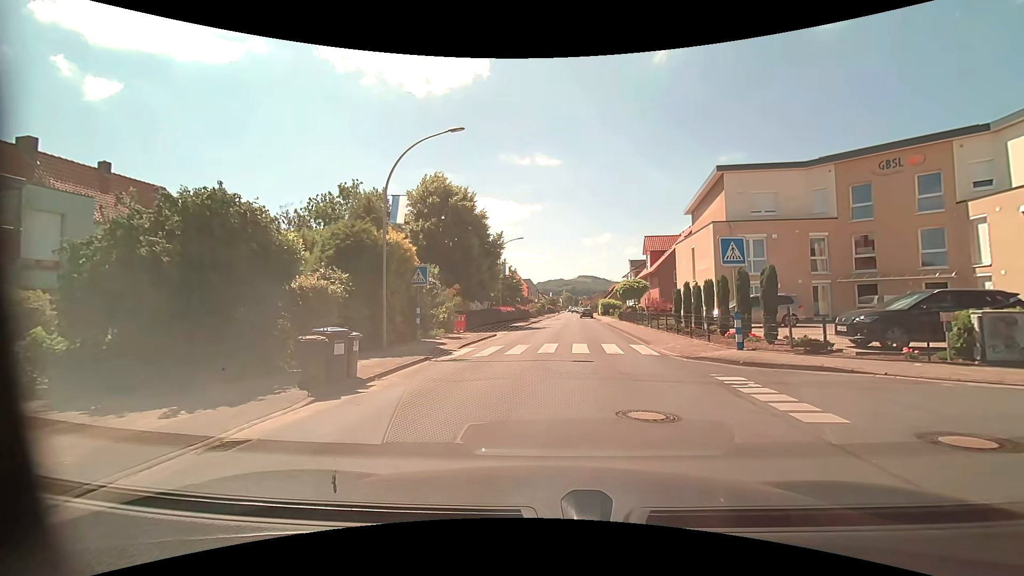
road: residential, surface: asphalt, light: Day
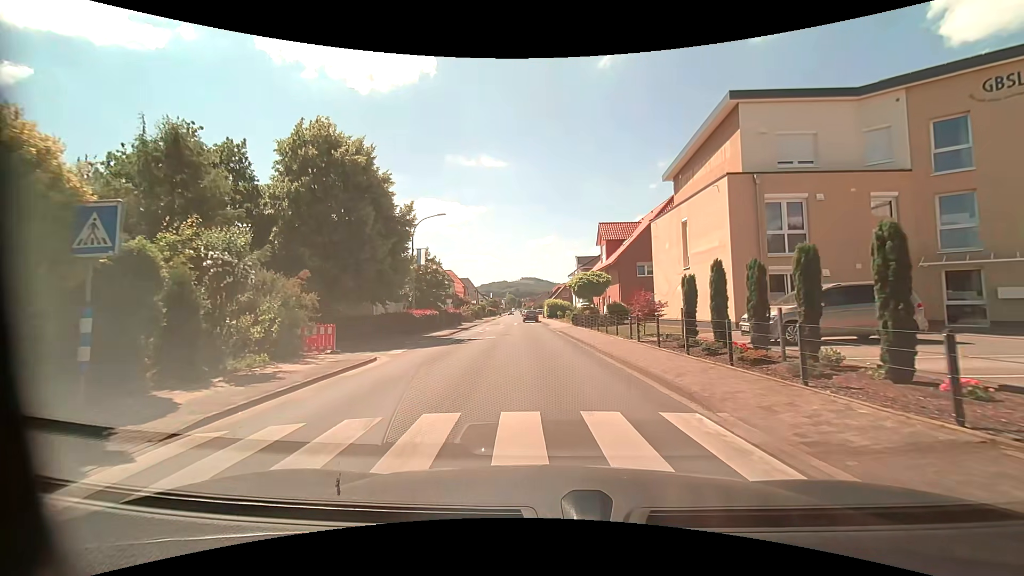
(+0.7, +12.7) m; +6°
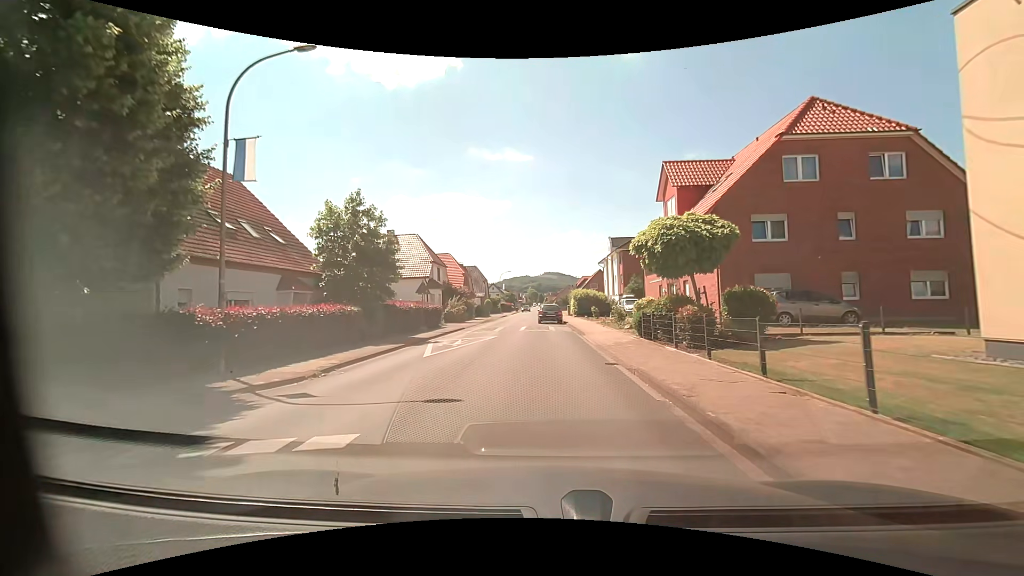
(-0.2, +21.0) m; -2°
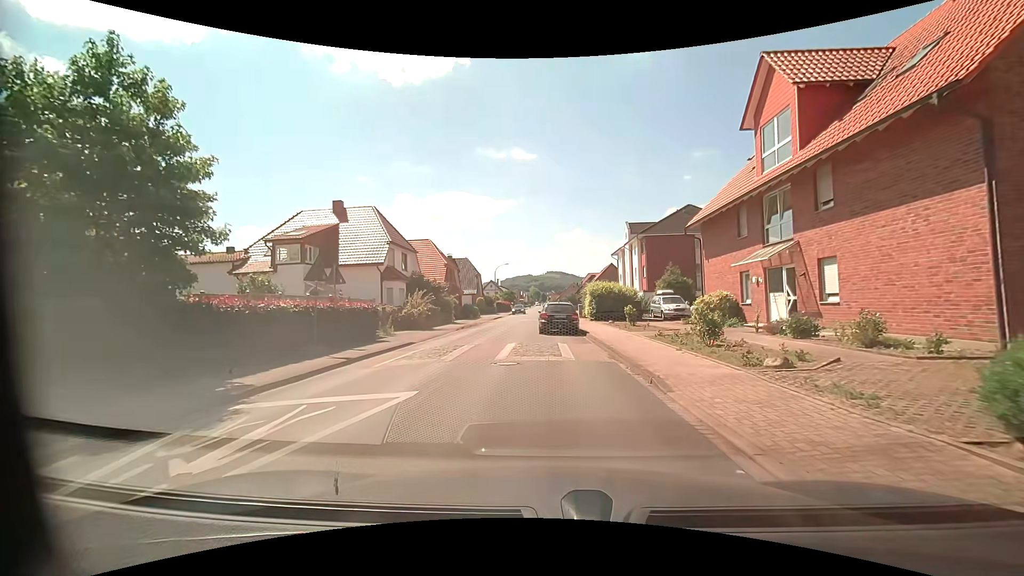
(-0.1, +14.1) m; -1°
